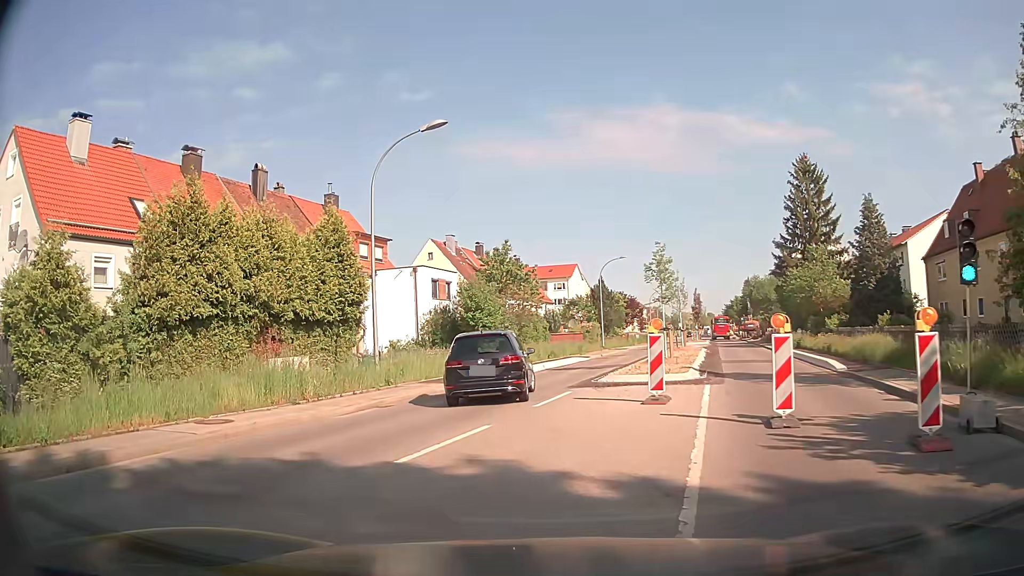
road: secondary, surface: asphalt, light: Day
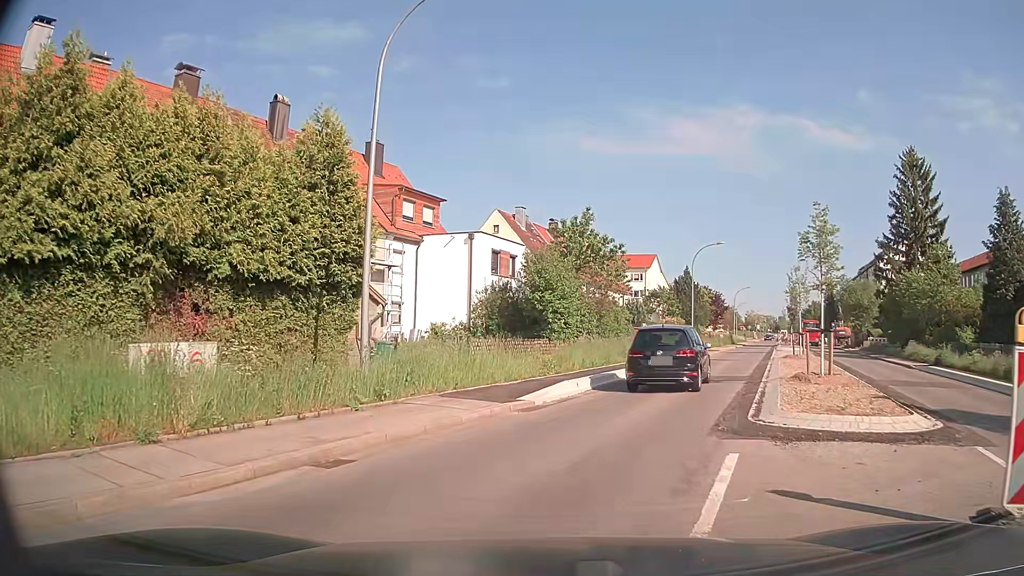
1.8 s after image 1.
(-0.6, +8.7) m; -6°
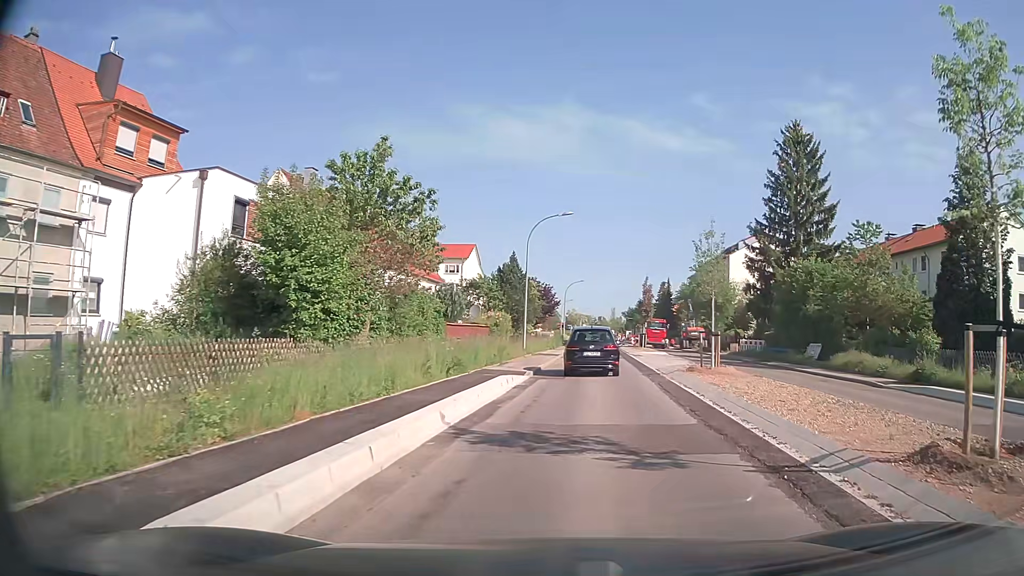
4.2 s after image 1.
(+1.4, +12.3) m; +16°
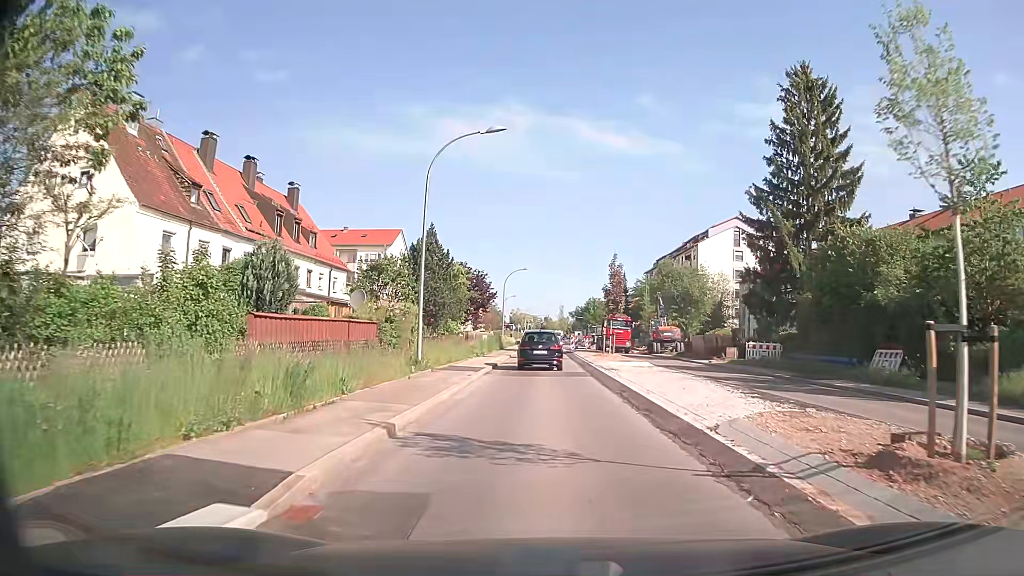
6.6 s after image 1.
(+1.0, +16.0) m; +4°
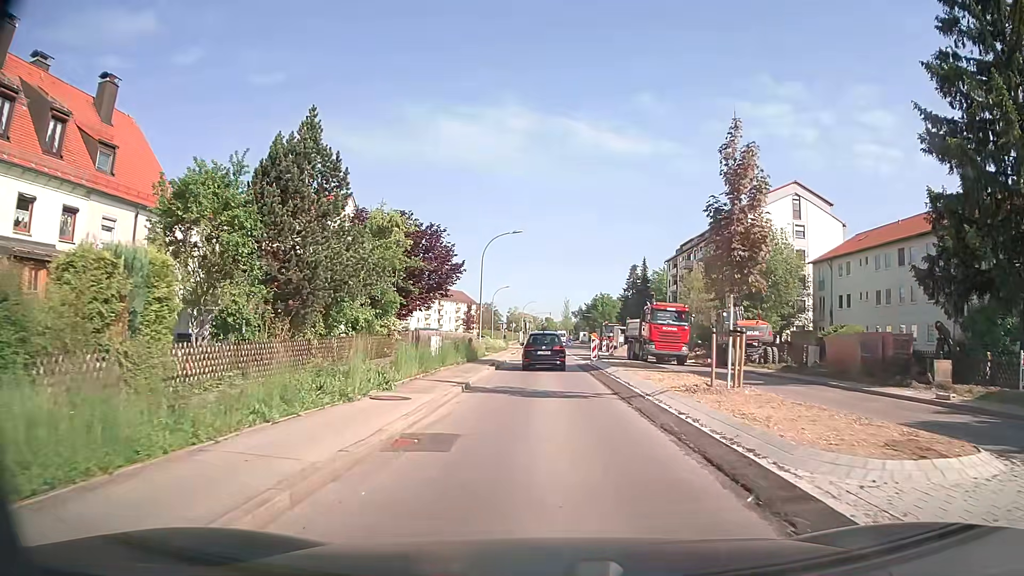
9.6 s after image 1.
(+0.1, +24.5) m; 0°
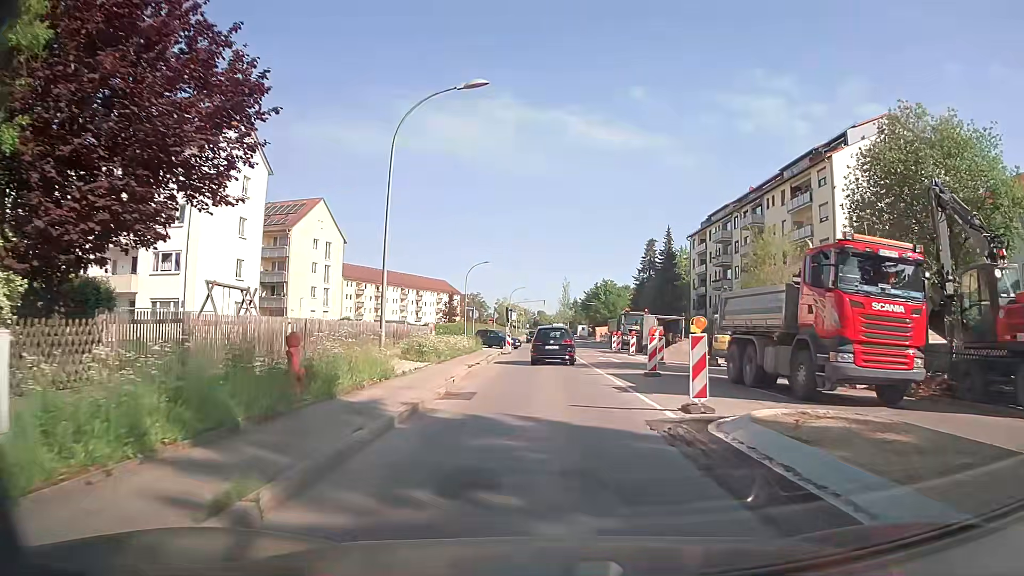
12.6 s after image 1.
(0.0, +24.4) m; +1°
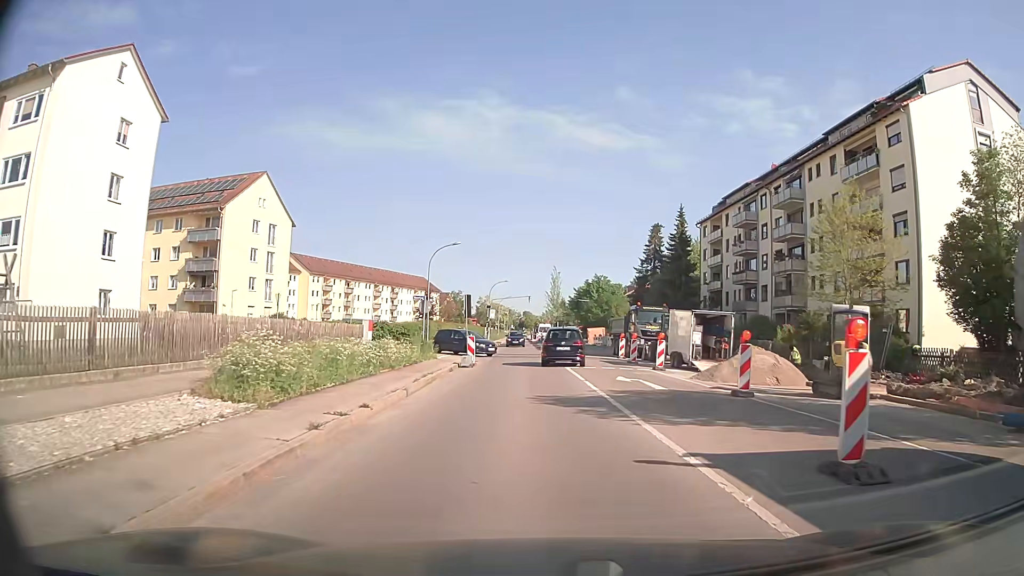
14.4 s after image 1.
(+0.1, +14.0) m; +1°
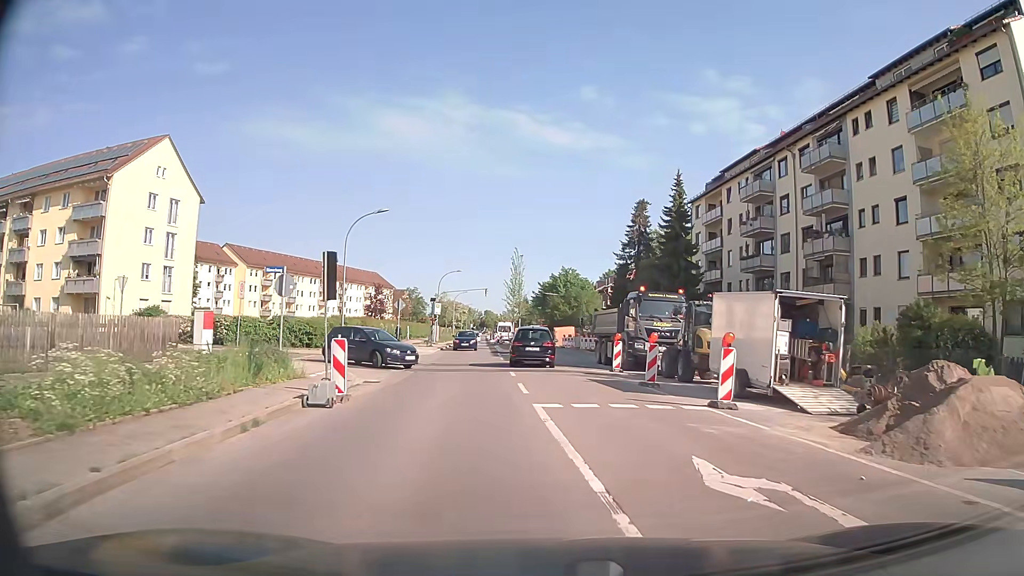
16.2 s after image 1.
(+0.3, +13.8) m; +4°
(0, +10) (0, +20) (0, +30) (+1, +40) (+1, +50) (+1, +60) (0, +70) (-1, +80) (-2, +90) (-3, +100) m
